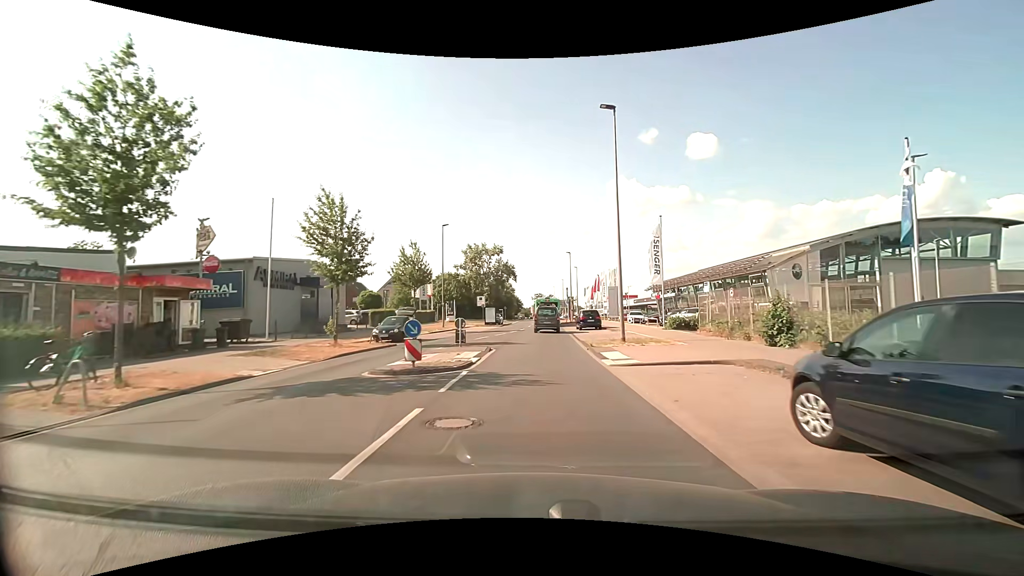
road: unclassified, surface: asphalt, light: Day
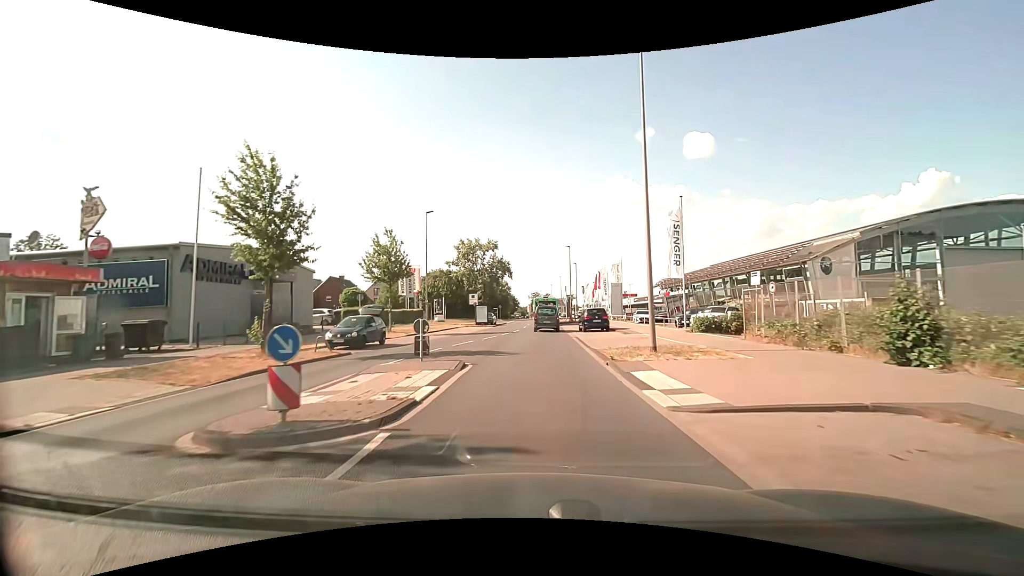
(0.0, +6.0) m; 0°
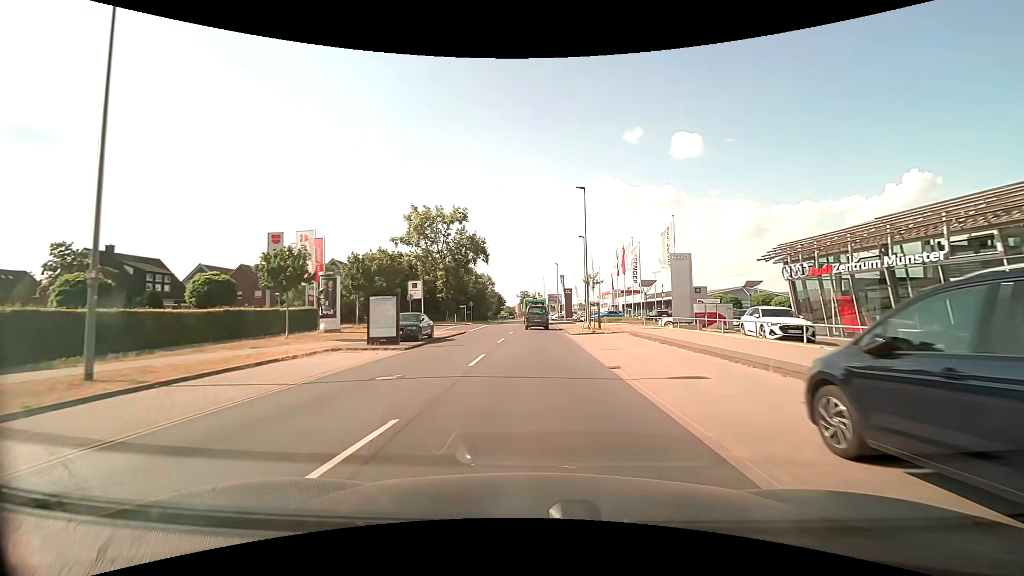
(+0.5, +32.4) m; +2°
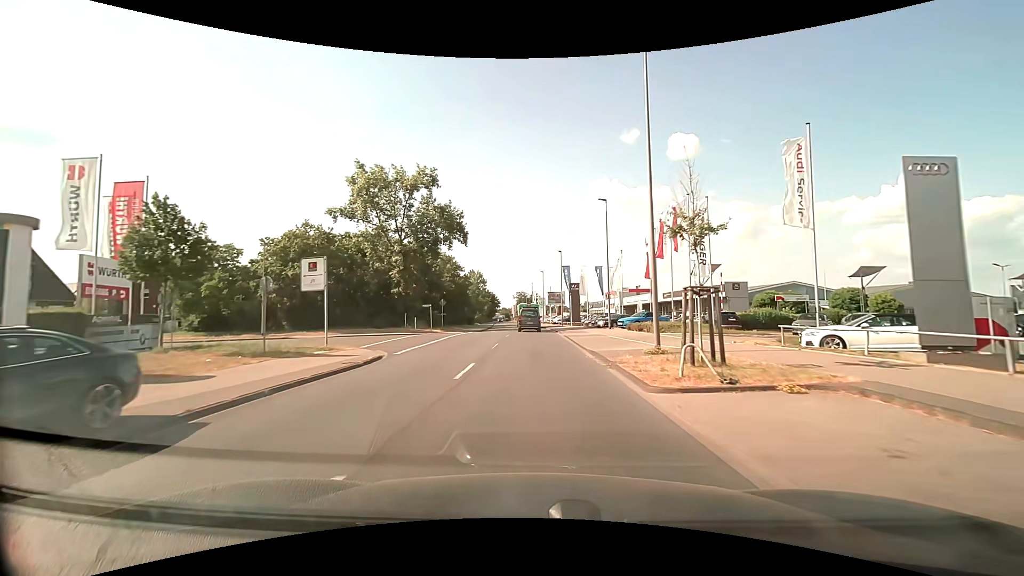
(0.0, +20.7) m; 0°
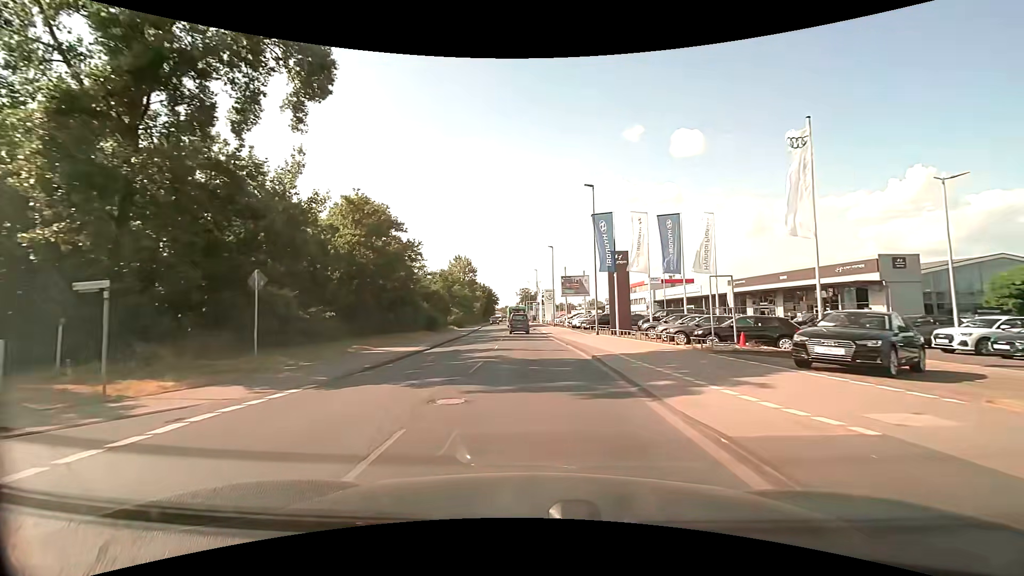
(0.0, +35.0) m; -1°
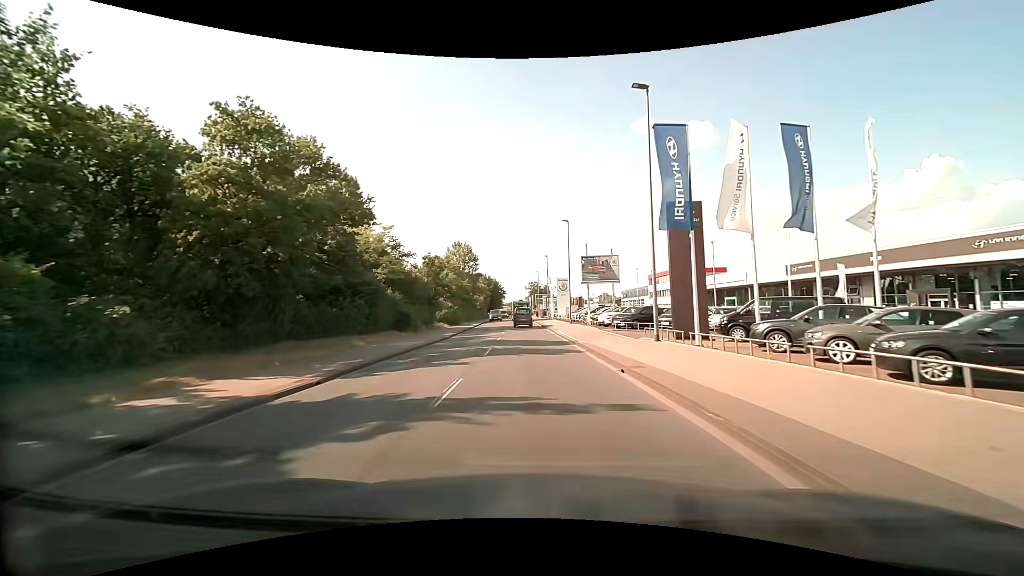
(-0.1, +14.3) m; -1°
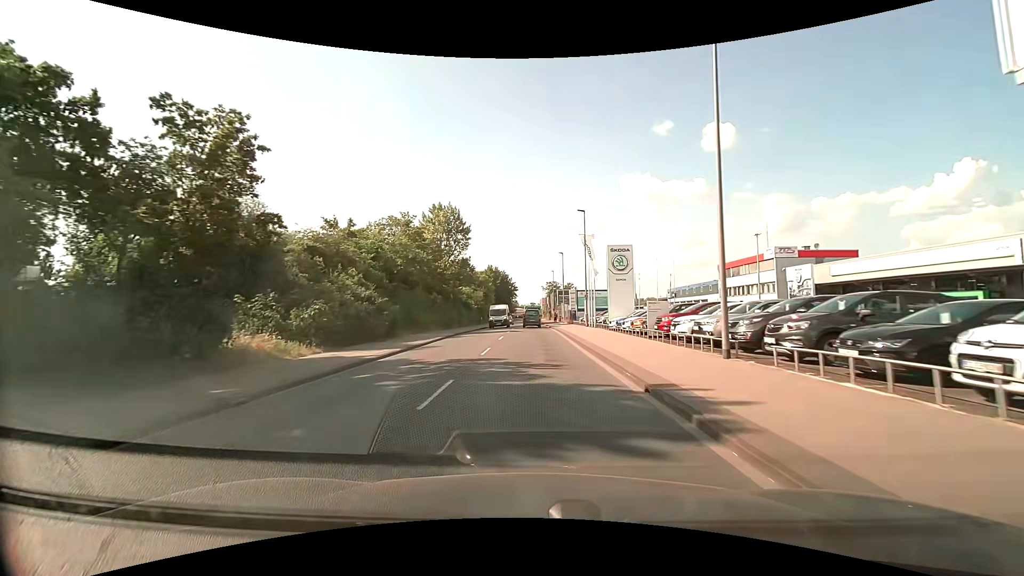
(-0.8, +37.1) m; -2°
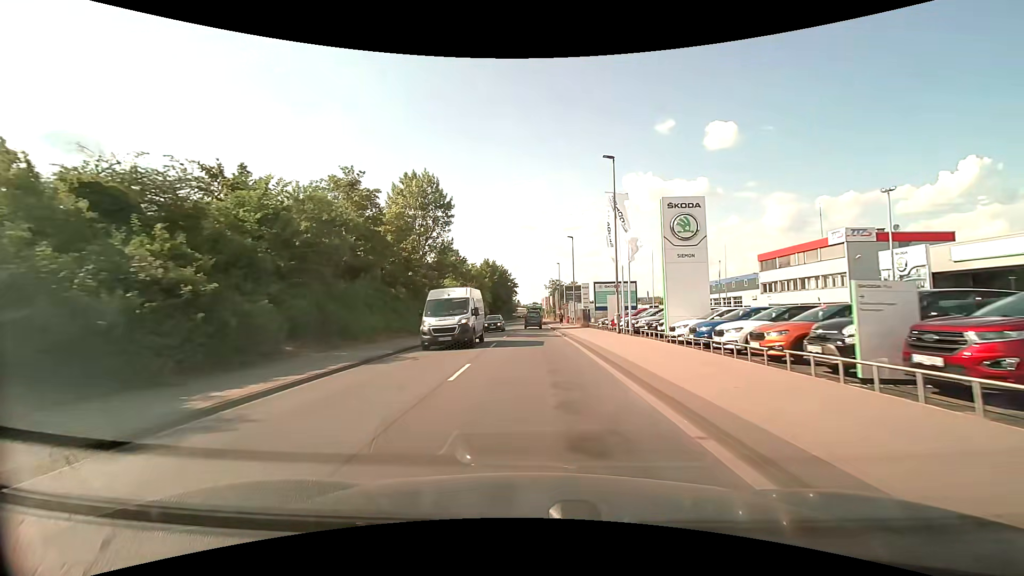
(0.0, +15.1) m; 0°
(0, +10) (0, +20) (0, +30) (0, +40) (0, +50) (0, +60) (0, +70) (0, +80) (0, +90) (0, +100) m
